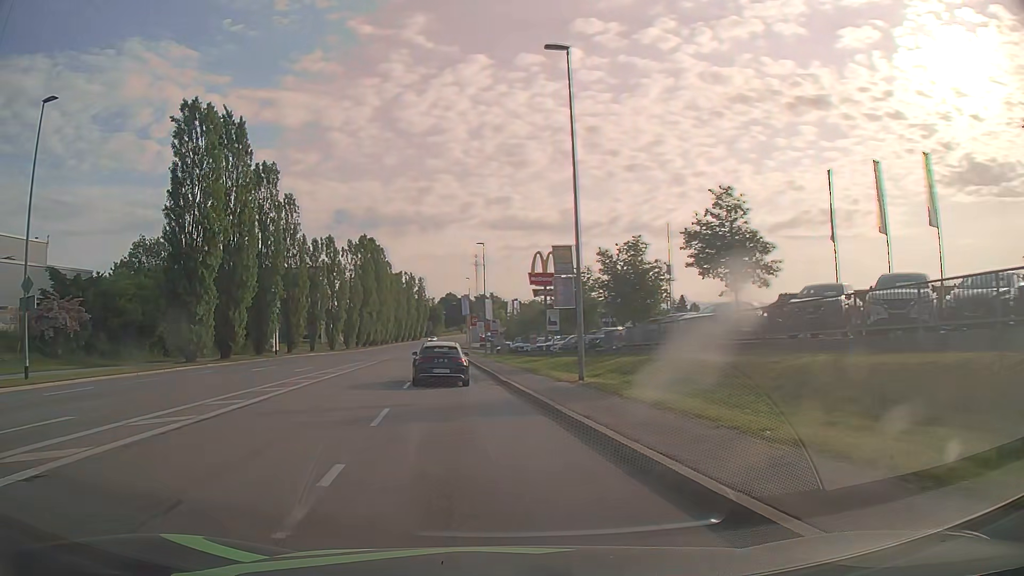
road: tertiary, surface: asphalt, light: Day
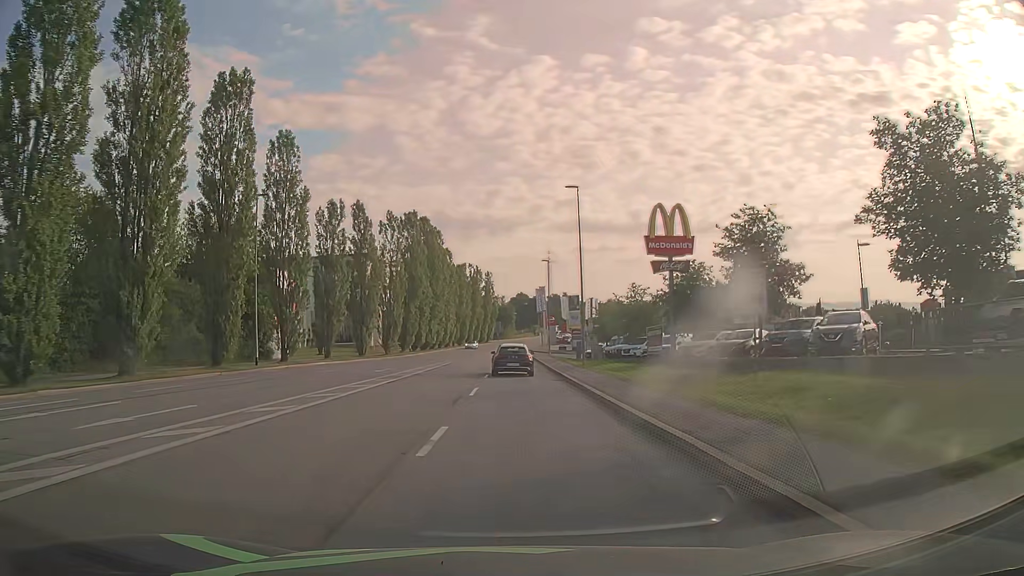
(-2.2, +23.0) m; -6°
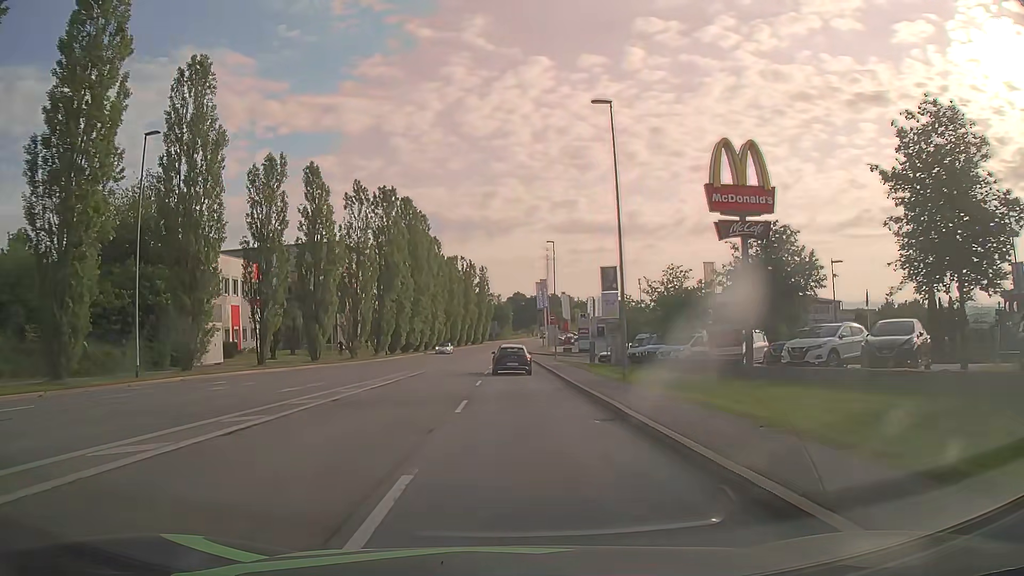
(-0.1, +14.3) m; 0°
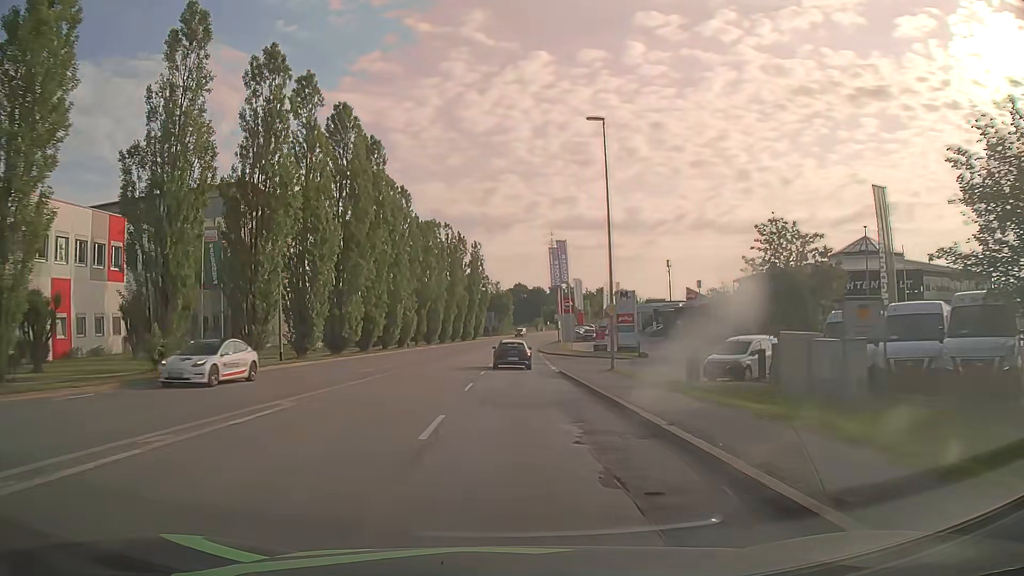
(+0.1, +32.4) m; 0°
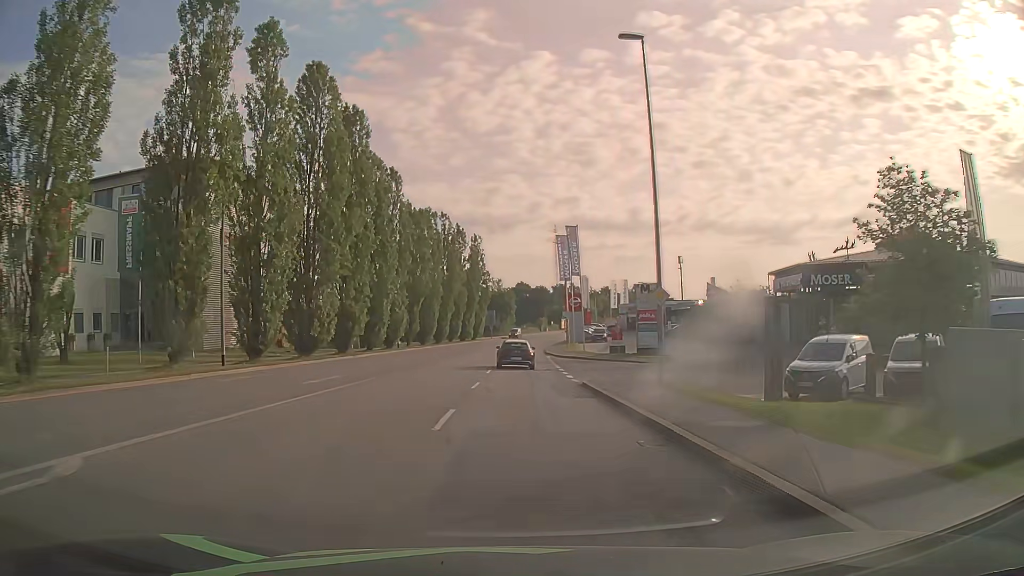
(-0.1, +8.1) m; -1°
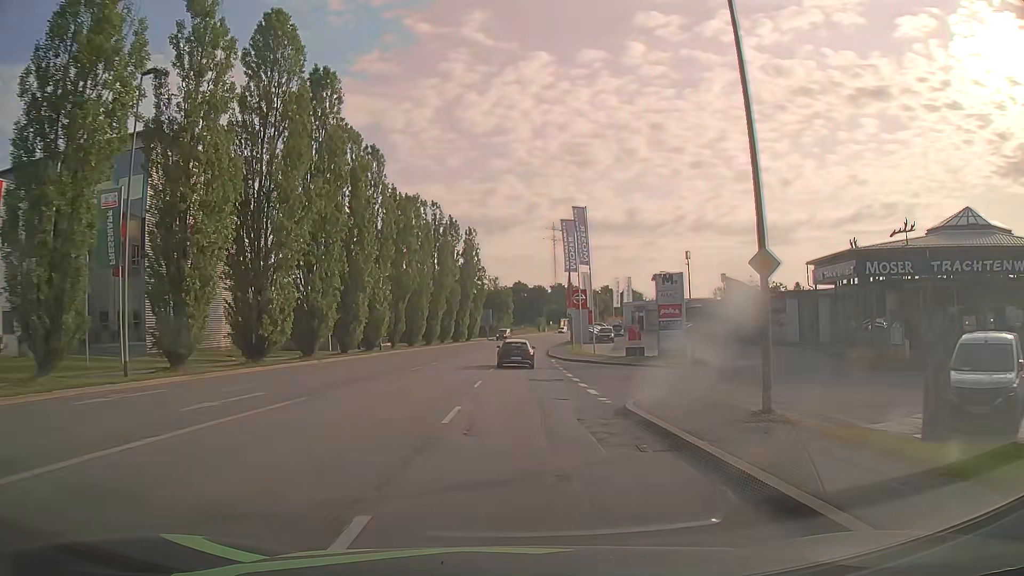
(0.0, +8.0) m; 0°
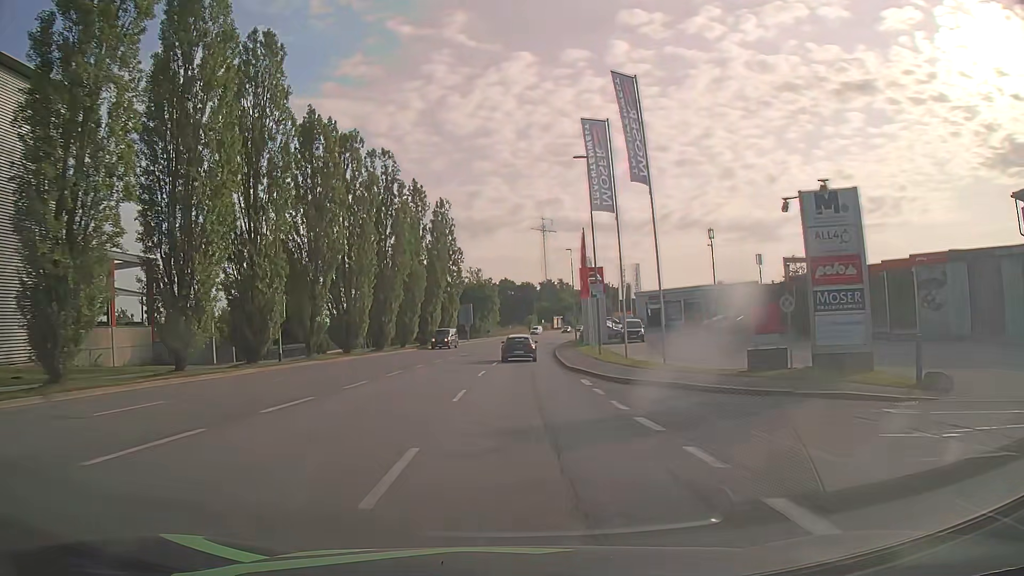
(+0.3, +23.8) m; +1°
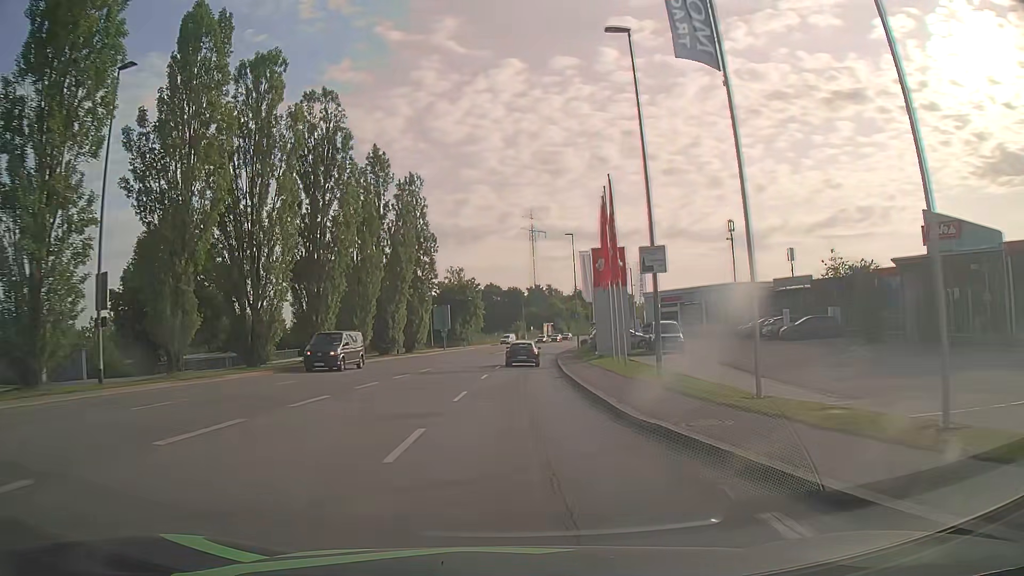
(+0.1, +16.0) m; +1°
(0, +10) (0, +20) (0, +30) (+1, +40) (+1, +50) (+2, +60) (+3, +70) (+5, +80) (+6, +90) (+8, +100) m
